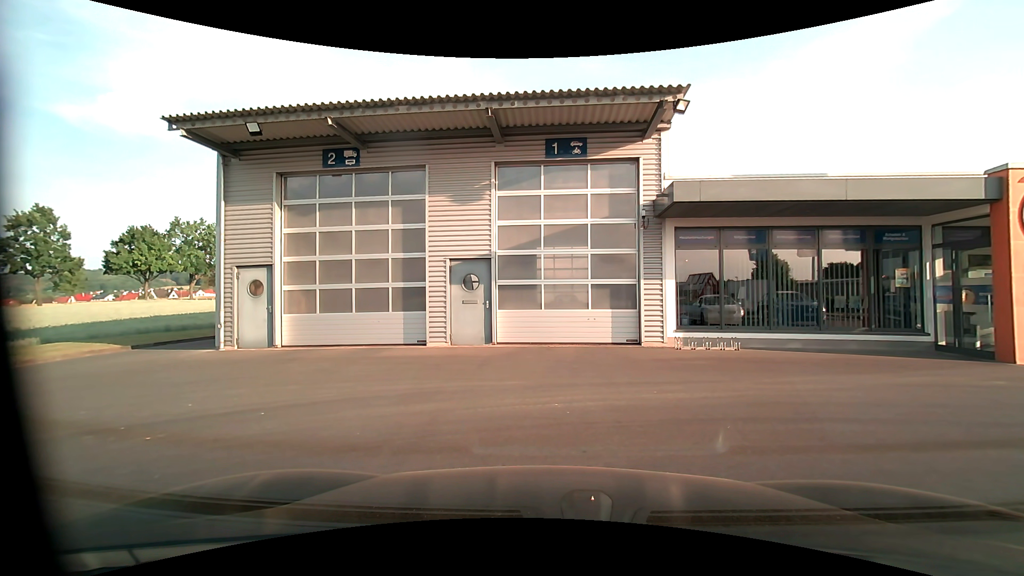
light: Day
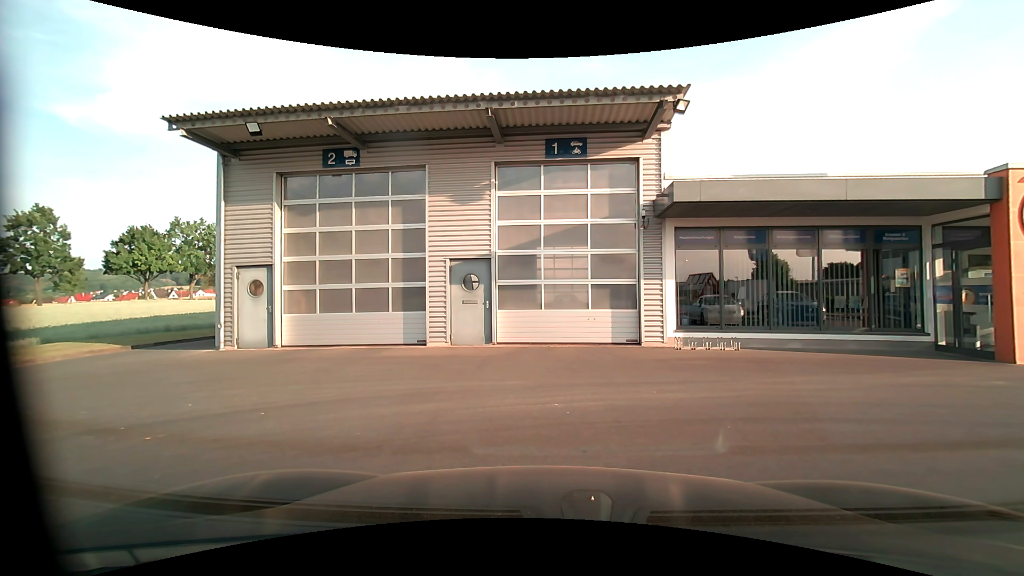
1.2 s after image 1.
(0.0, 0.0) m; 0°
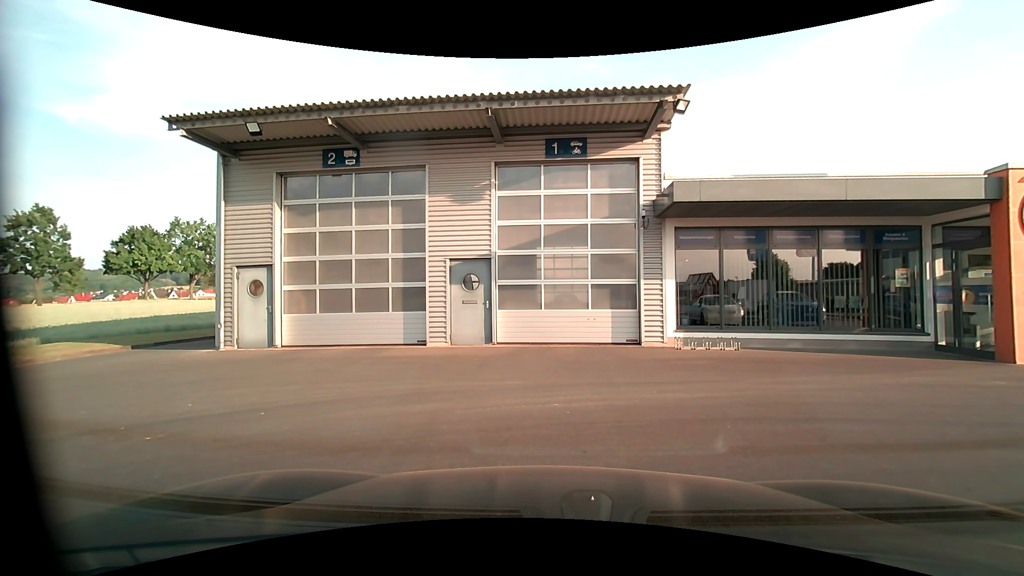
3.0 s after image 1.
(0.0, 0.0) m; 0°
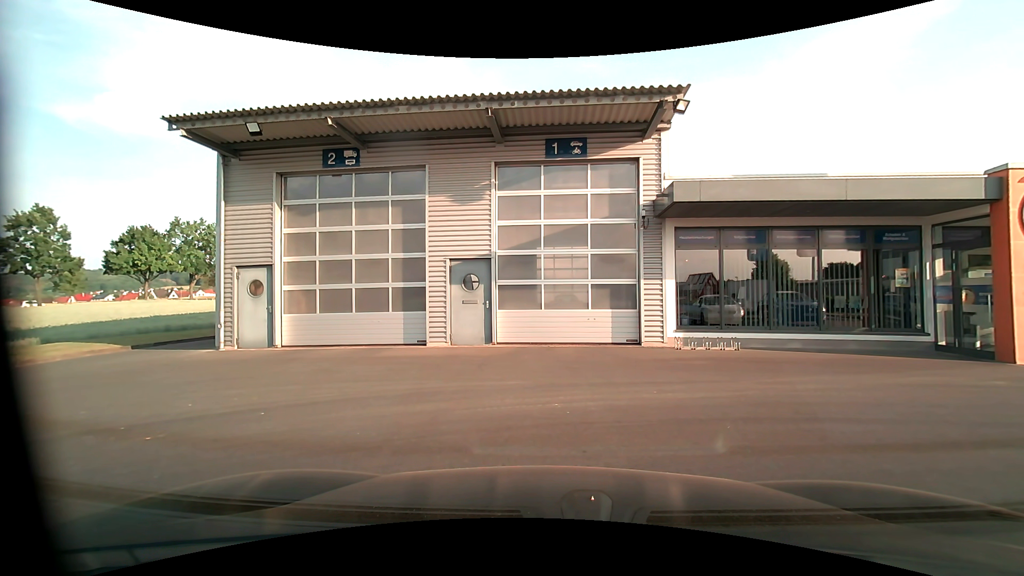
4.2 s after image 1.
(0.0, 0.0) m; 0°
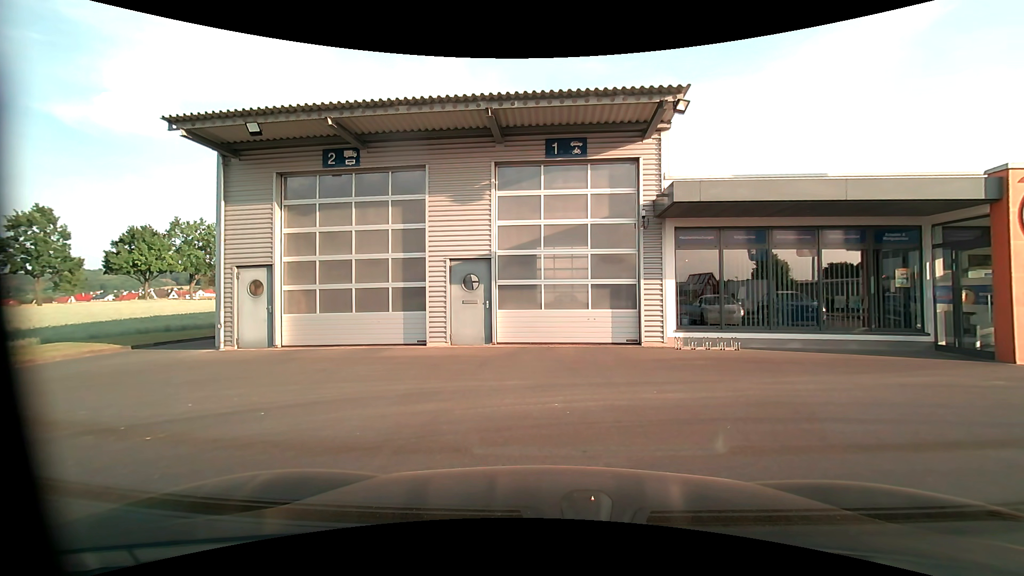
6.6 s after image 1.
(0.0, 0.0) m; 0°
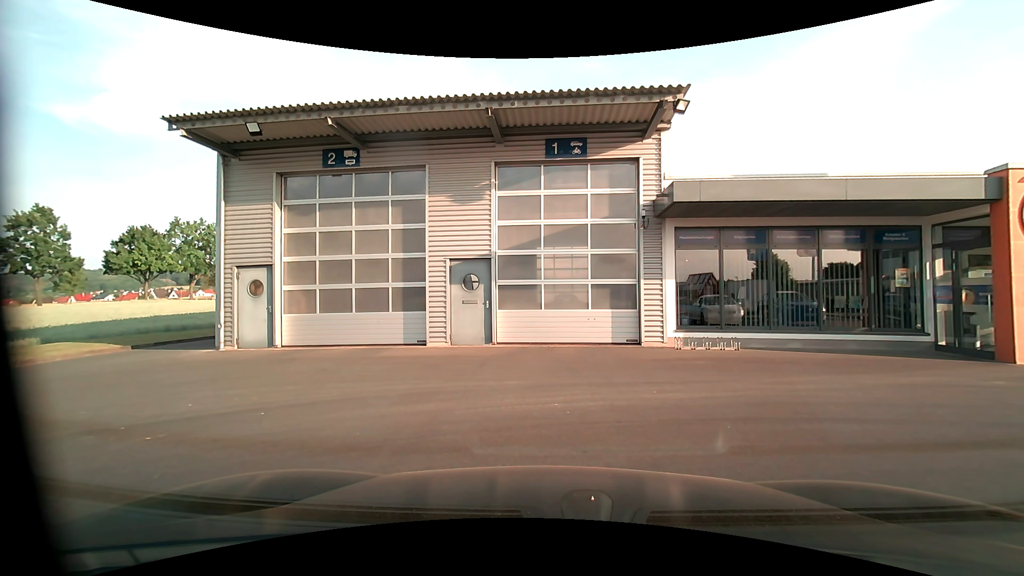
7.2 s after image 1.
(0.0, 0.0) m; 0°
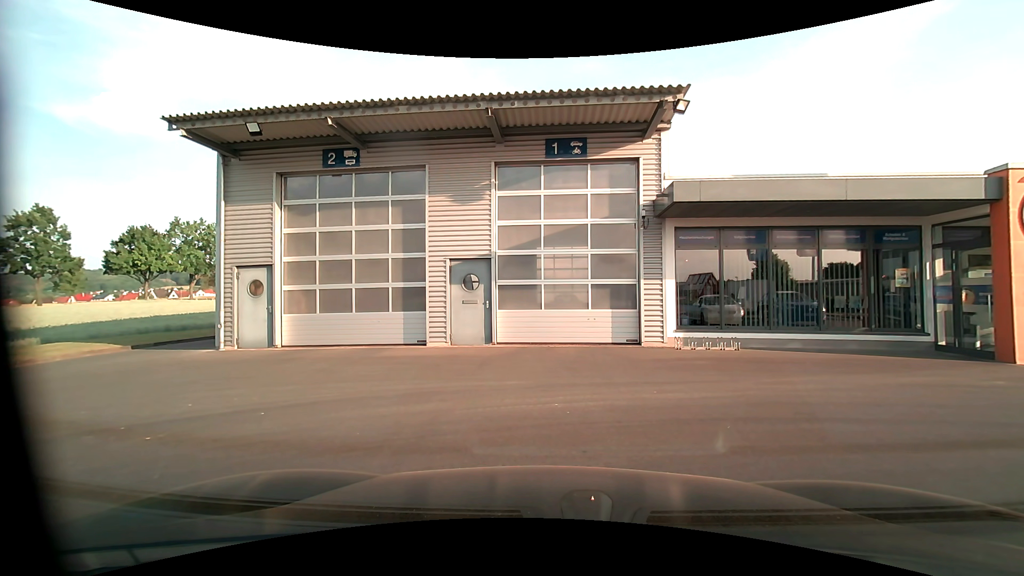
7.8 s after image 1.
(0.0, 0.0) m; 0°
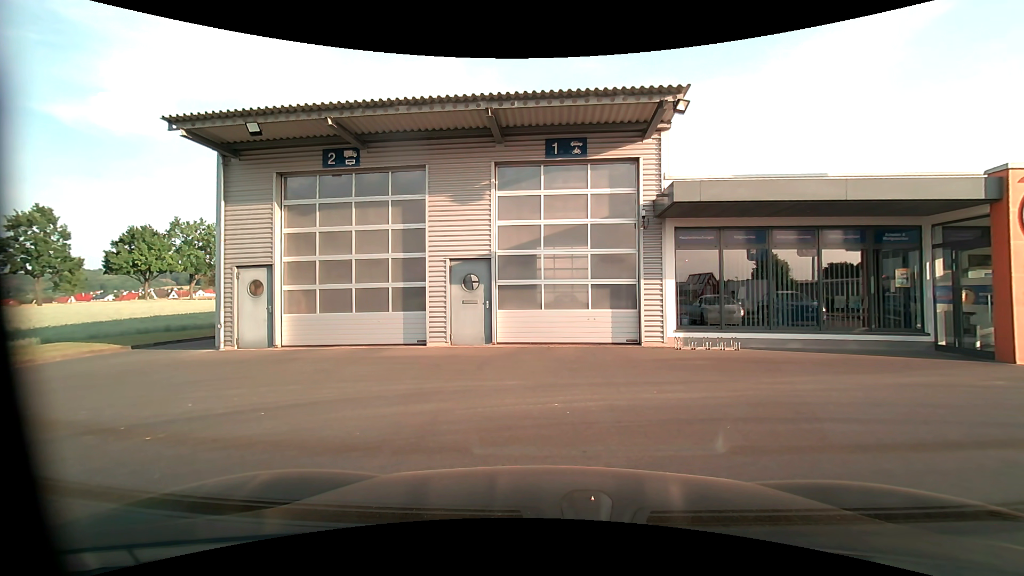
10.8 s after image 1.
(0.0, 0.0) m; 0°
